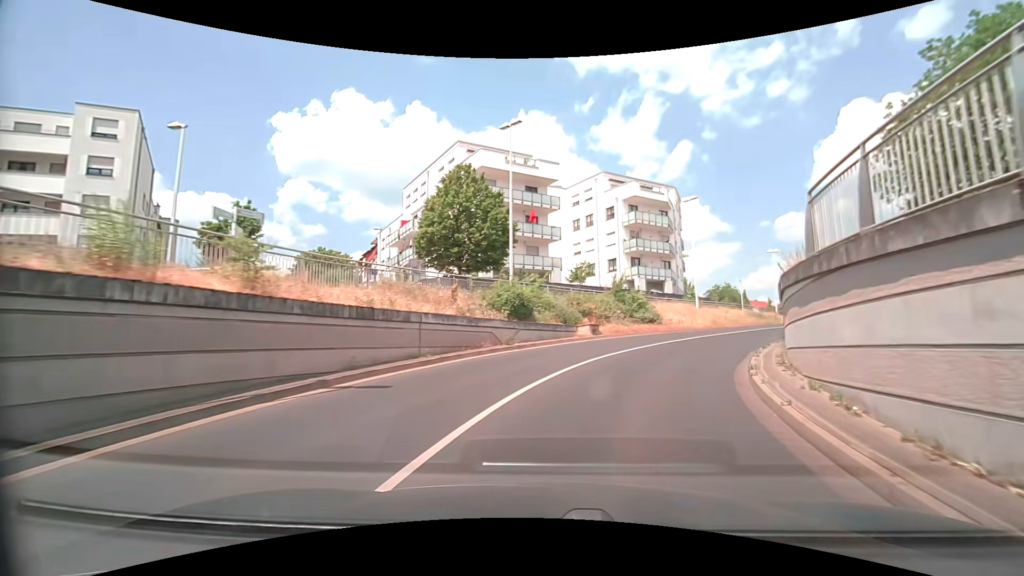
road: tertiary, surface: asphalt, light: Day
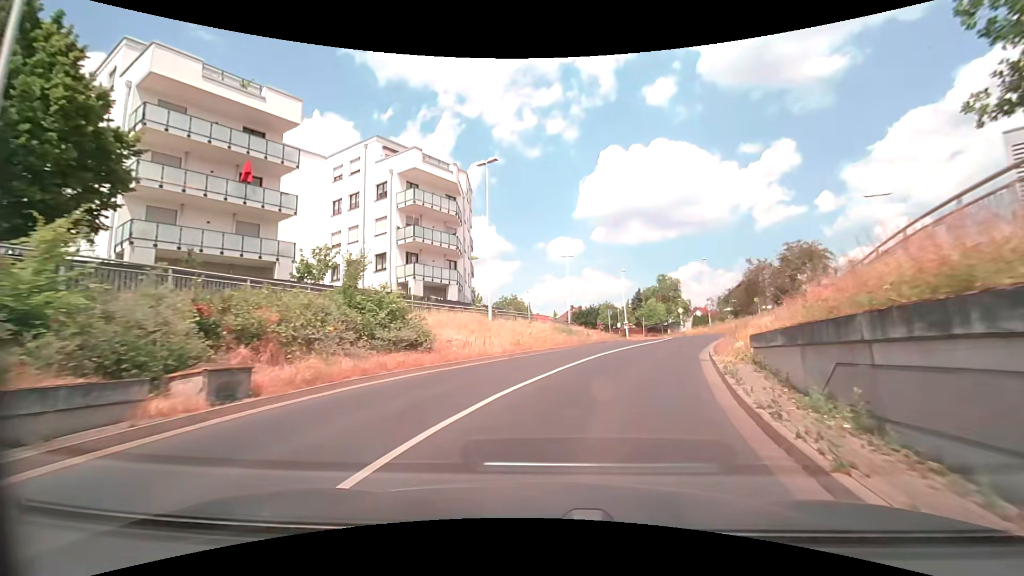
(+3.7, +15.0) m; +26°
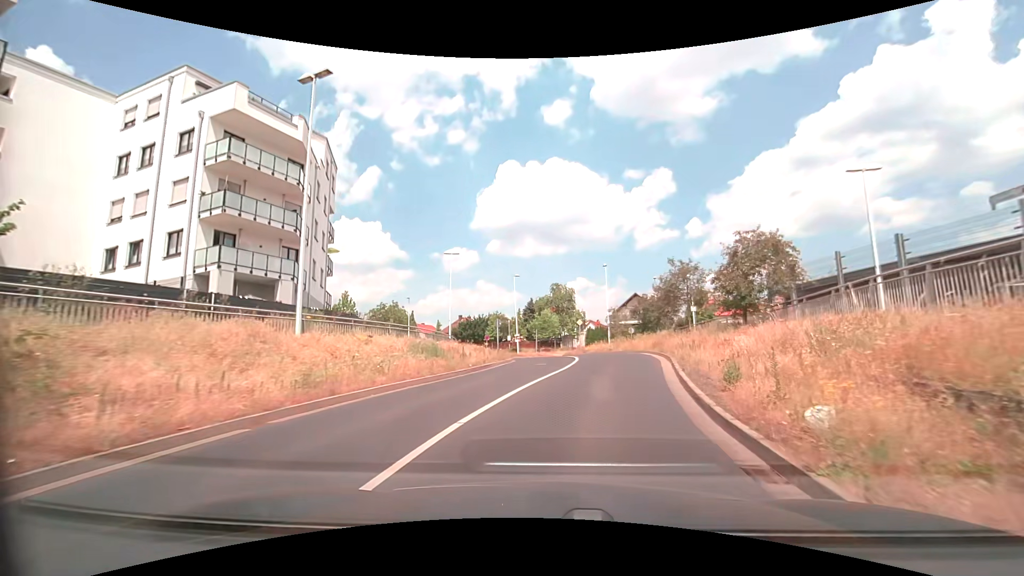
(+1.2, +10.2) m; +13°
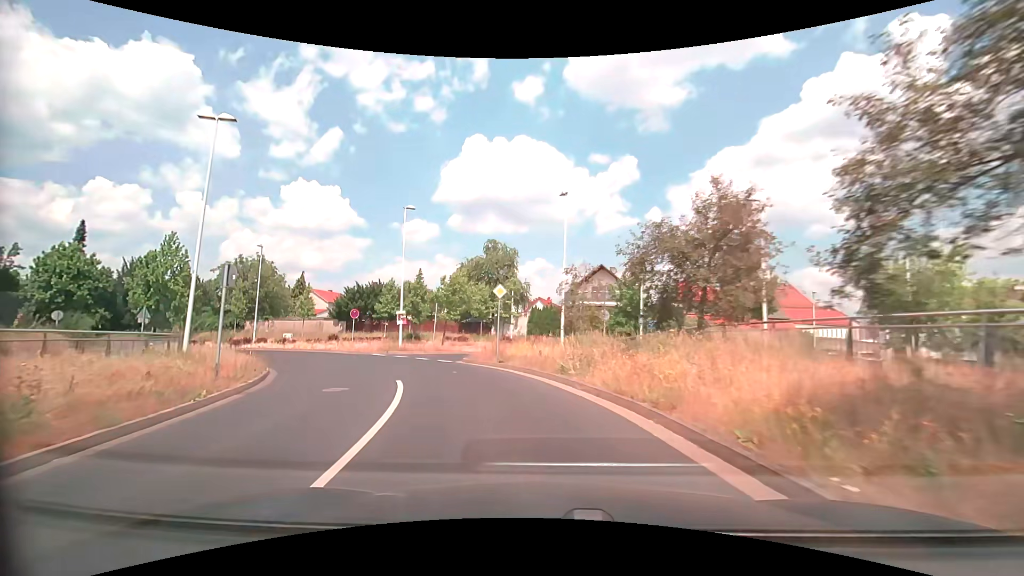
(+3.0, +25.4) m; +5°
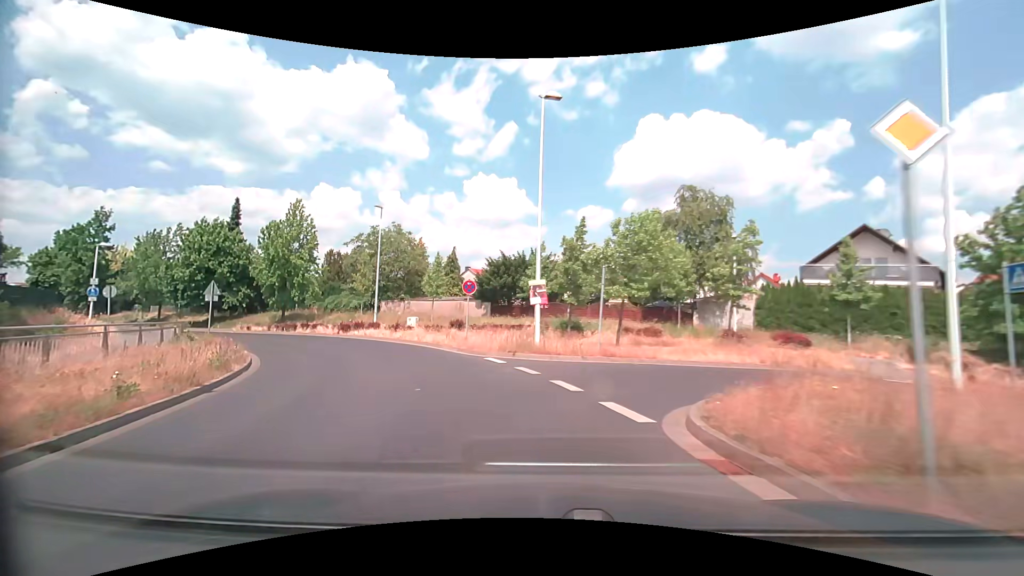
(-2.4, +15.5) m; -19°
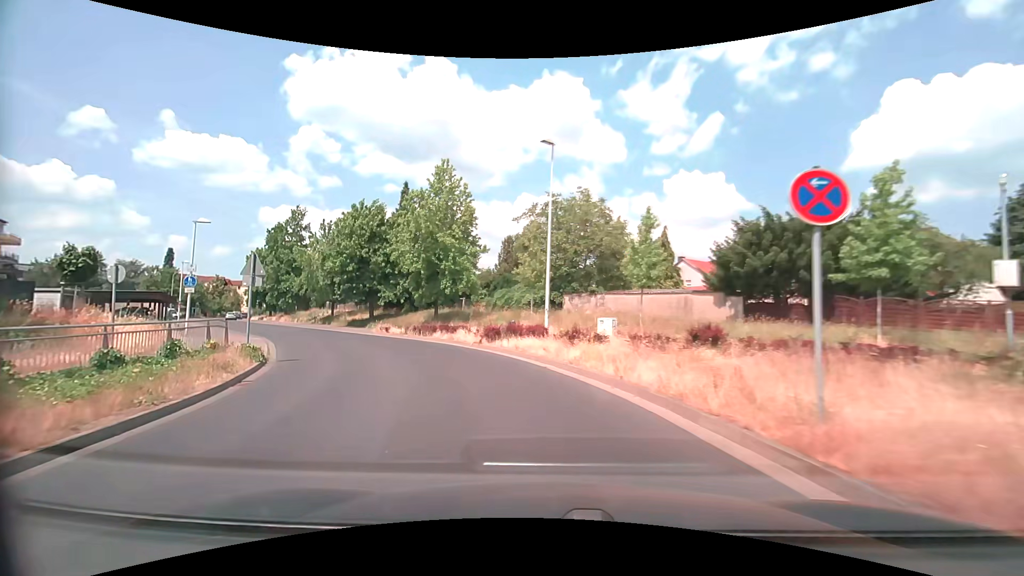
(-3.1, +15.3) m; -23°
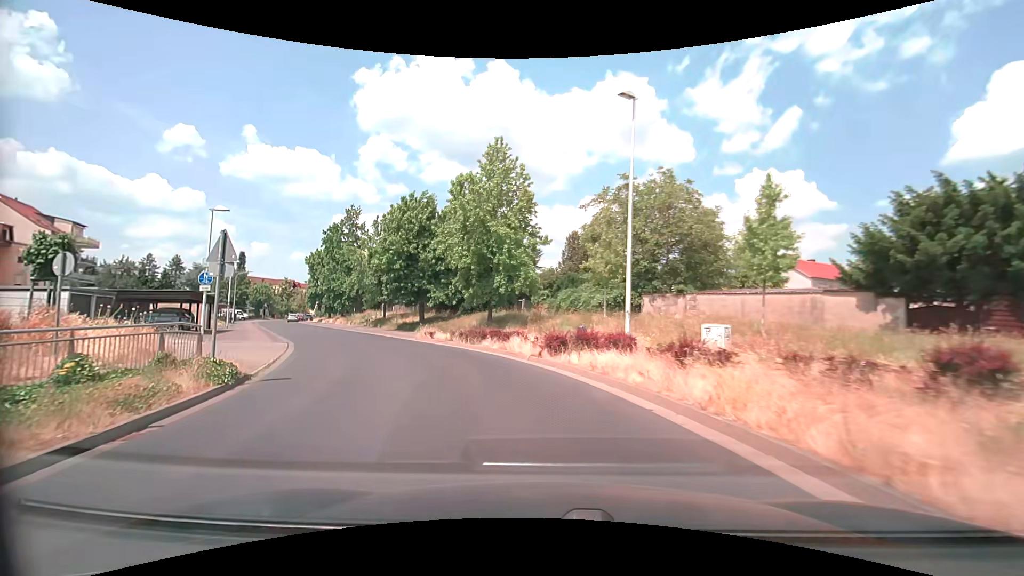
(-0.3, +5.2) m; -7°
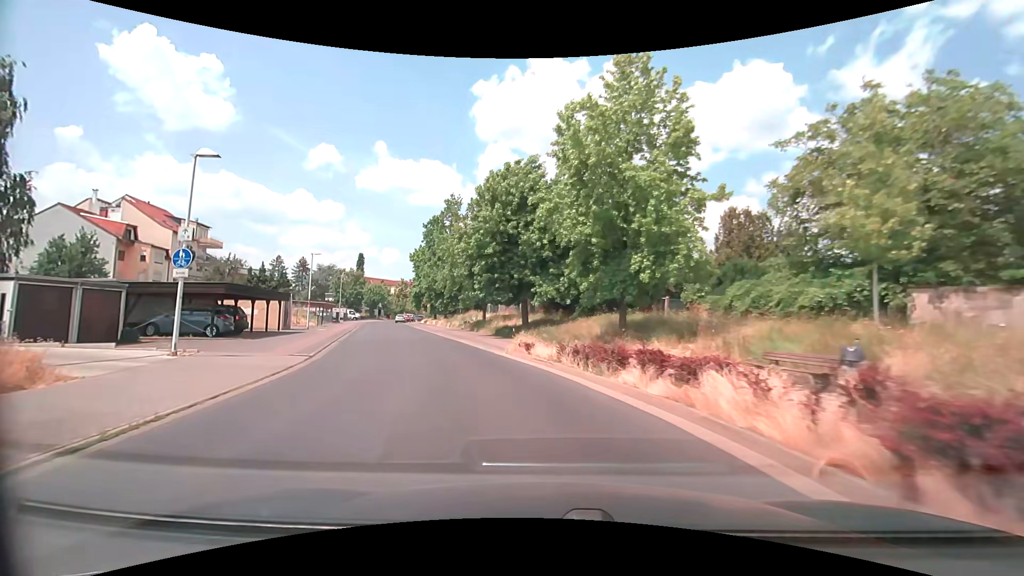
(-1.1, +10.3) m; -13°
(-1, +10) (-4, +20) (-7, +29) (-10, +38) (-14, +48) (-17, +57) (-21, +66) (-25, +76) (-28, +85) (-30, +95) m
